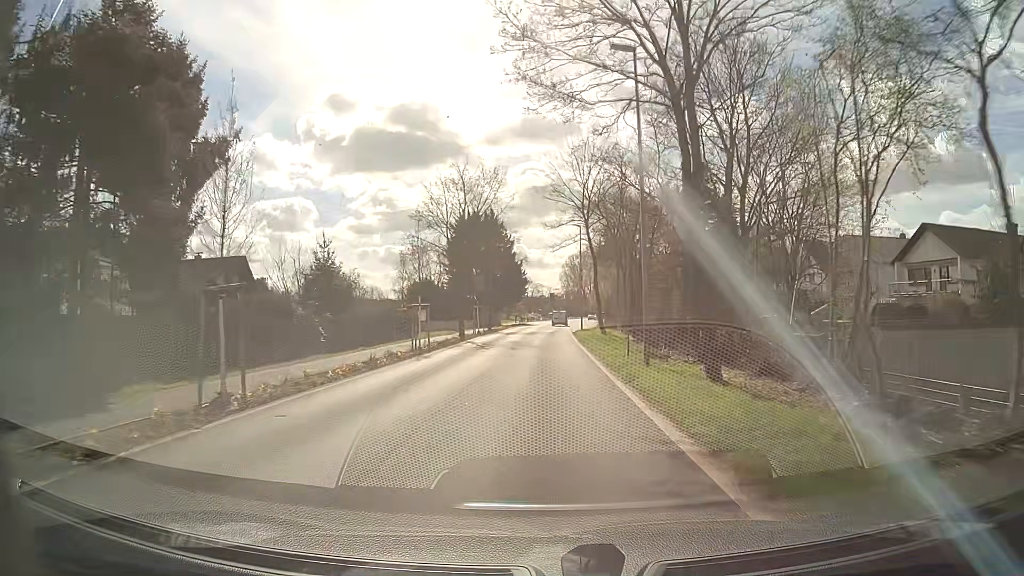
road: tertiary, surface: asphalt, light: Day
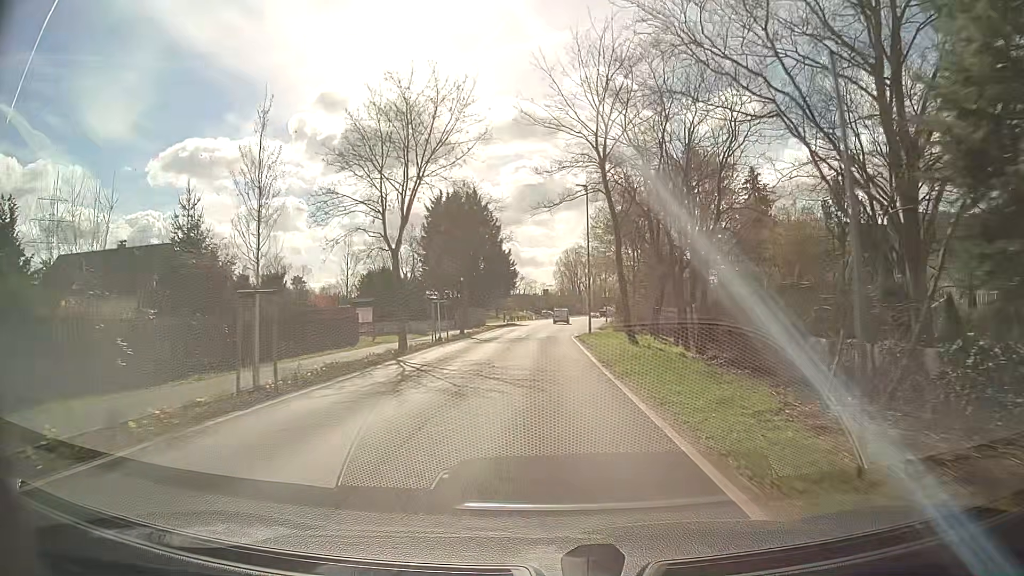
(+0.1, +15.7) m; +1°
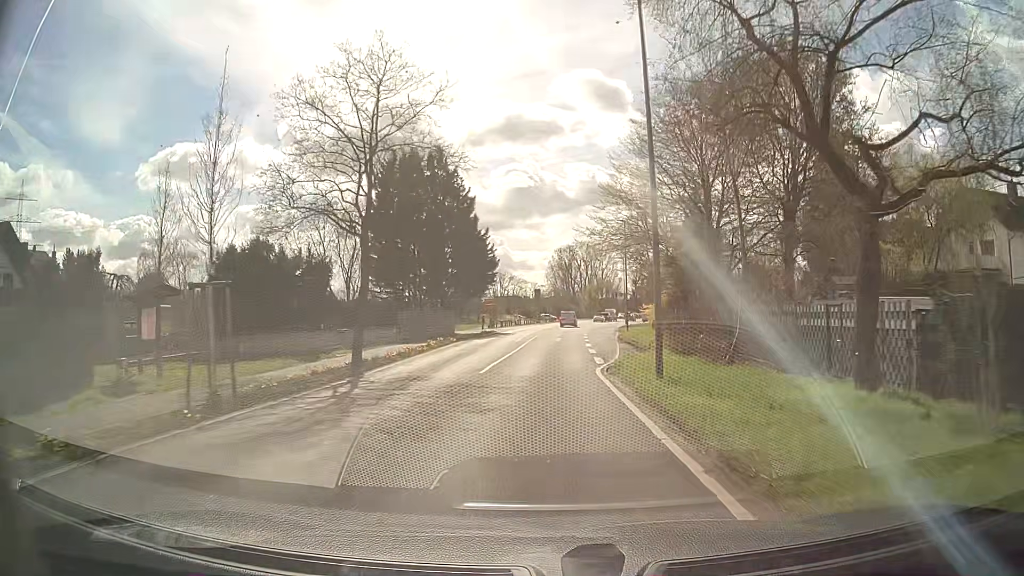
(-0.2, +23.3) m; 0°
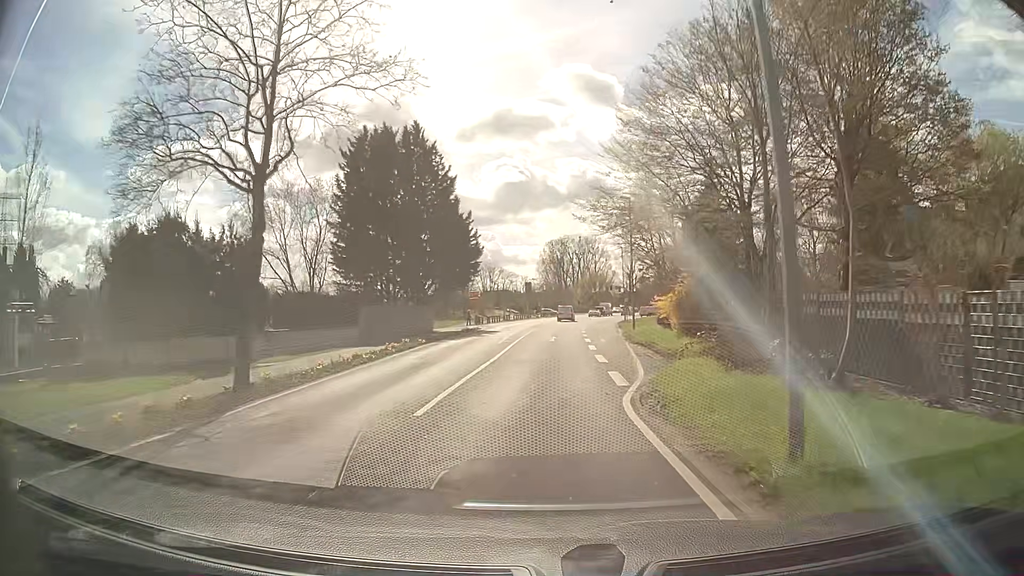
(0.0, +7.5) m; 0°
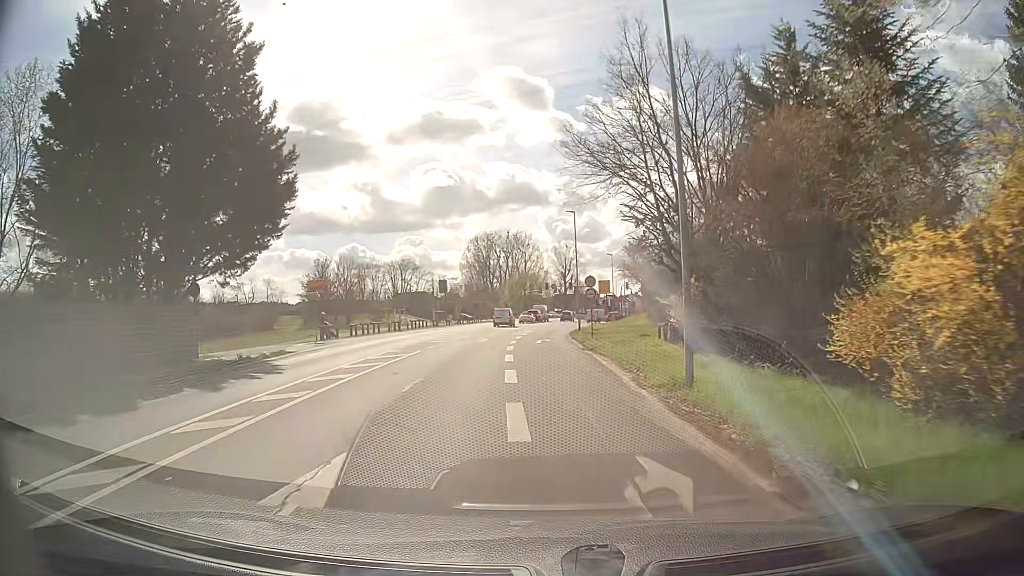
(+1.7, +29.2) m; +6°
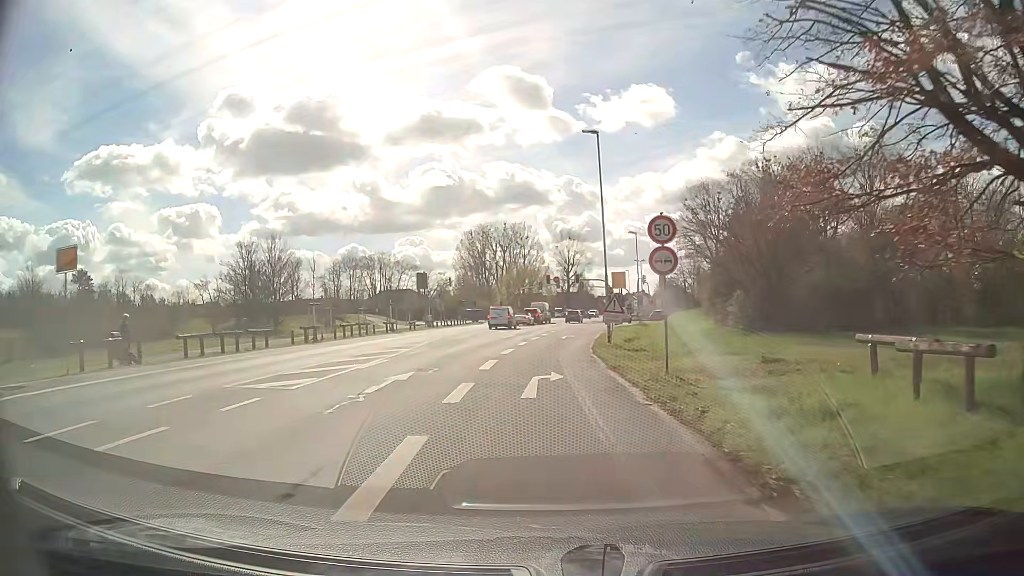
(+0.1, +21.0) m; 0°
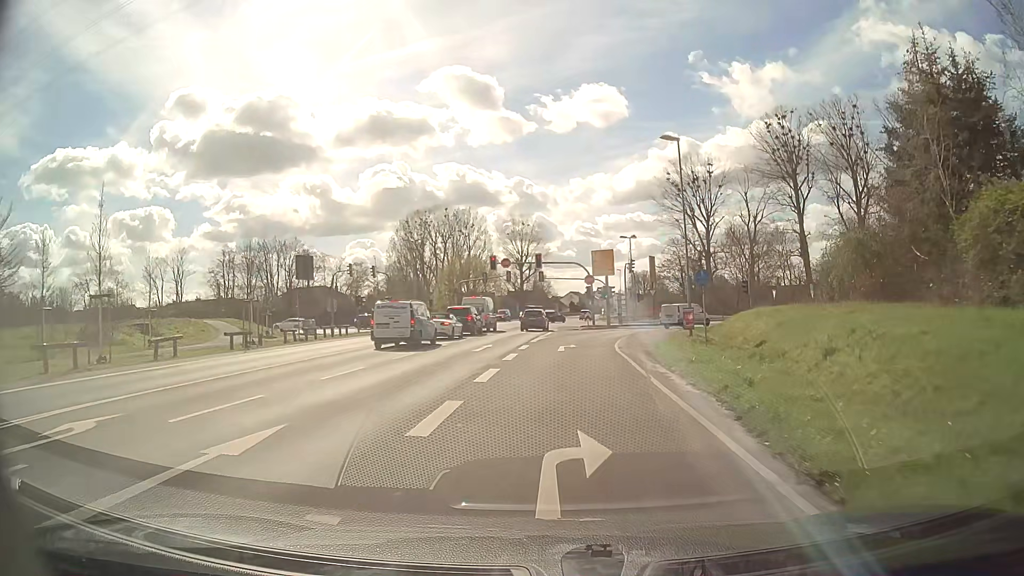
(+0.6, +33.0) m; +4°
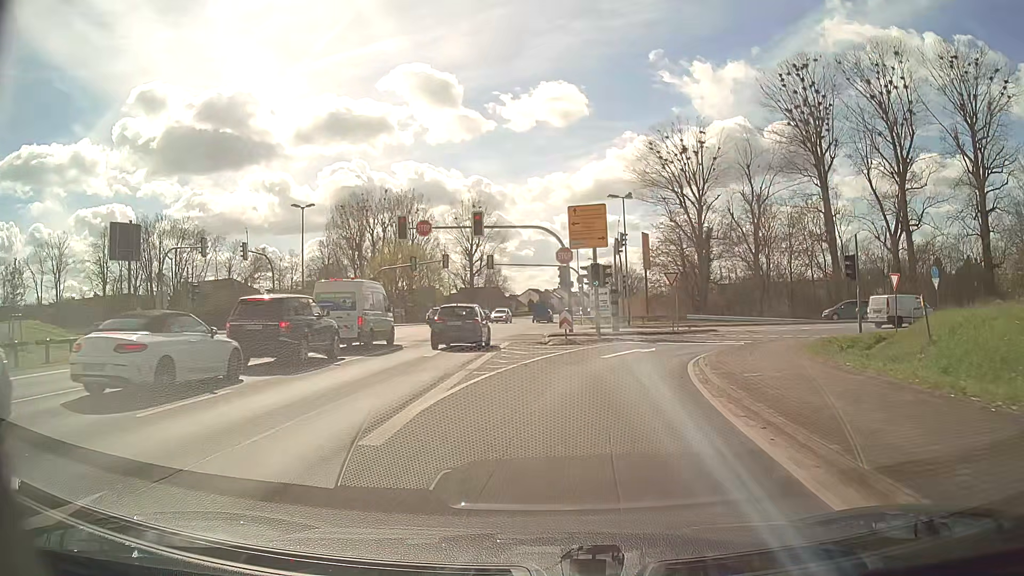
(+0.7, +24.7) m; +3°
(0, +10) (+3, +20) (+7, +28) (+15, +35) (+24, +38) (+34, +39) (+44, +38) (+54, +37) (+64, +35) (+74, +34) m
